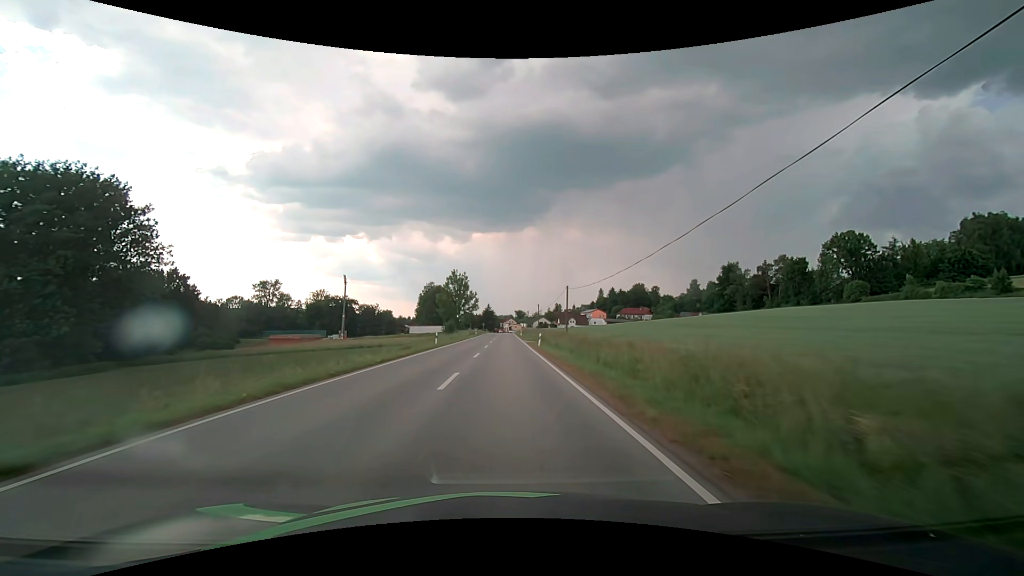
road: secondary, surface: asphalt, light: Day
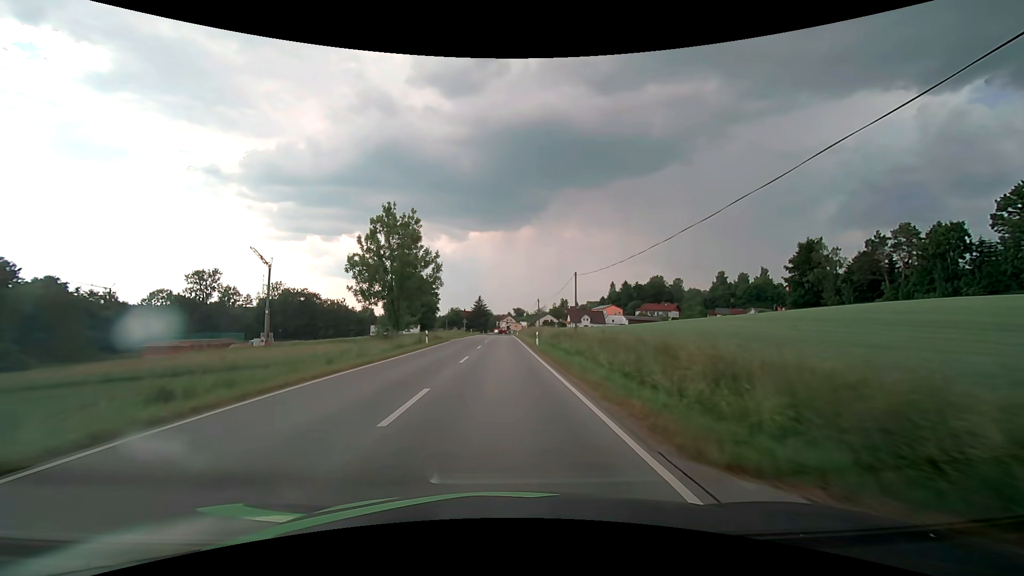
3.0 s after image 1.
(+0.2, +51.7) m; 0°
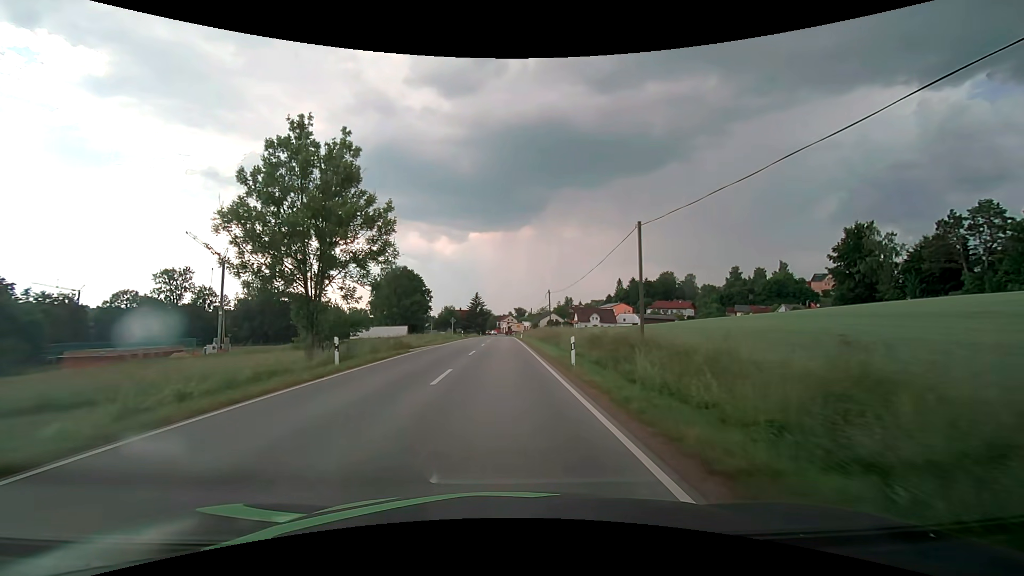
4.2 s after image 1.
(0.0, +19.1) m; 0°
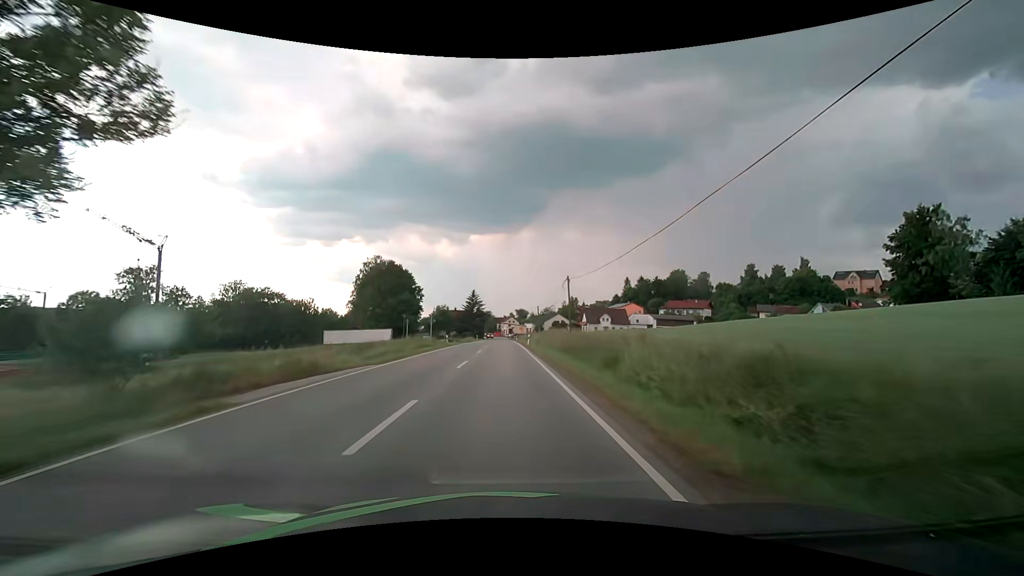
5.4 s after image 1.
(0.0, +18.2) m; 0°
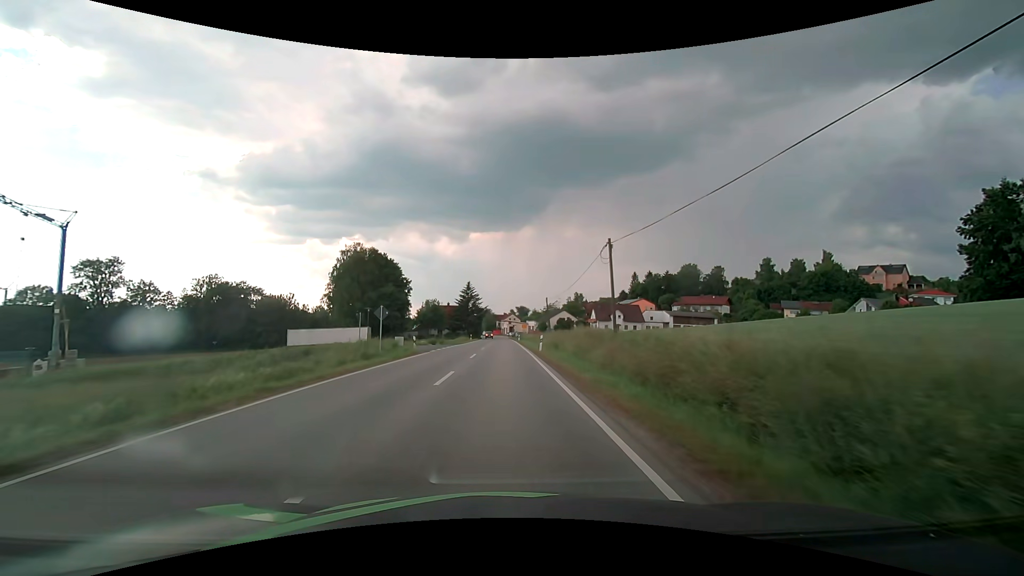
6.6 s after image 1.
(0.0, +17.2) m; 0°
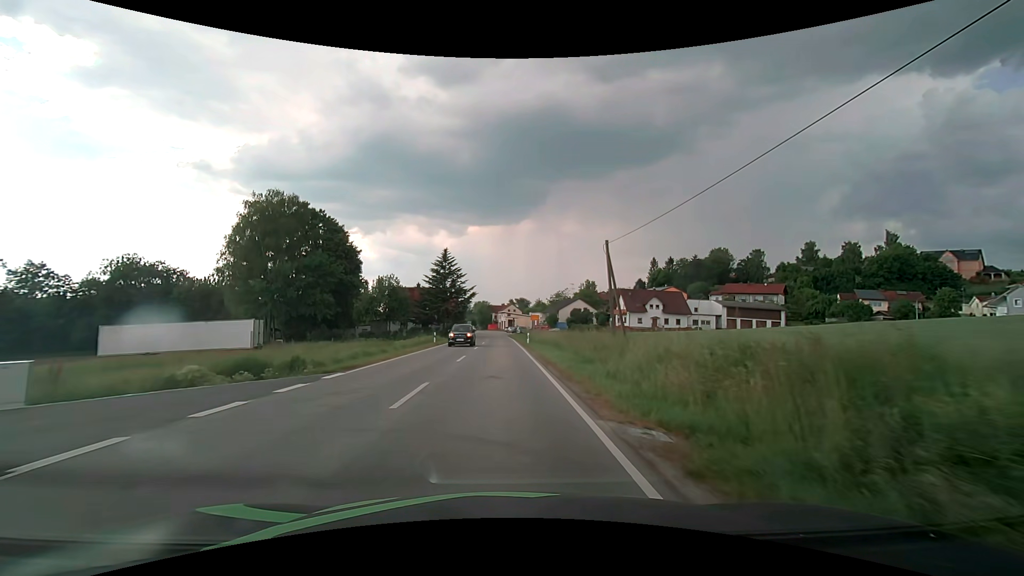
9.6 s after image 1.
(+0.2, +39.3) m; 0°
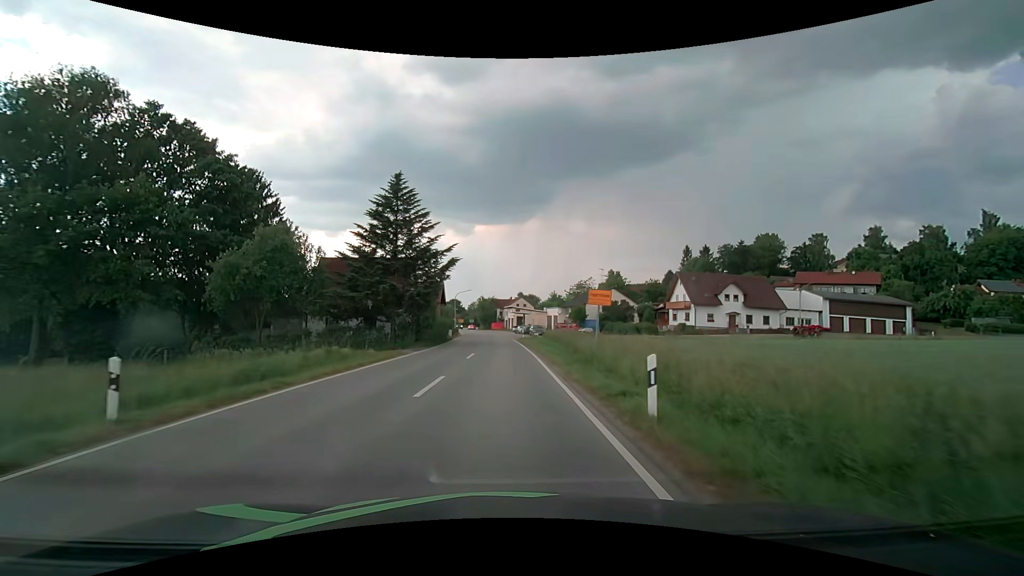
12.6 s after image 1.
(-0.2, +34.5) m; -1°
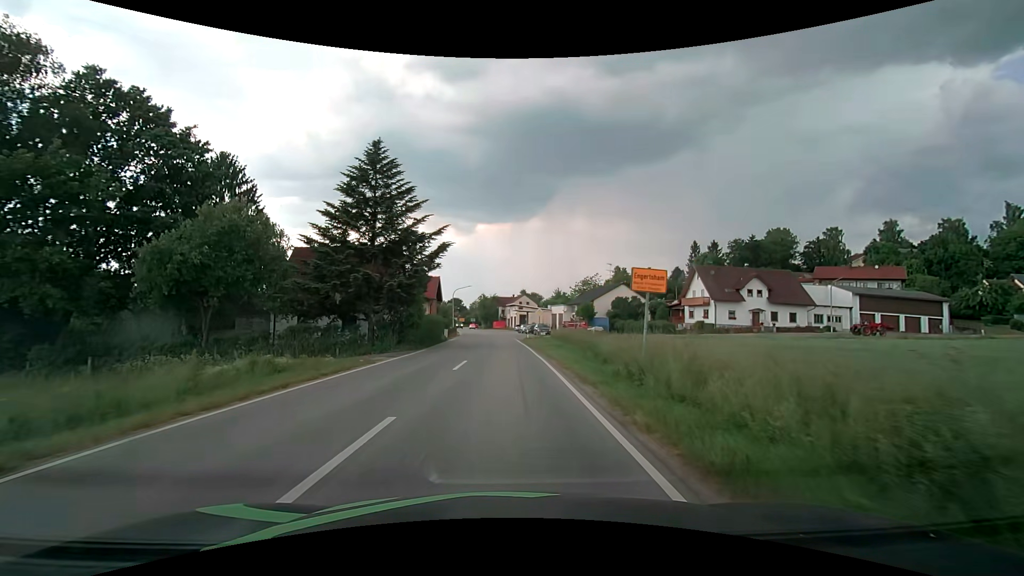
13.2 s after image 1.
(0.0, +6.4) m; 0°
